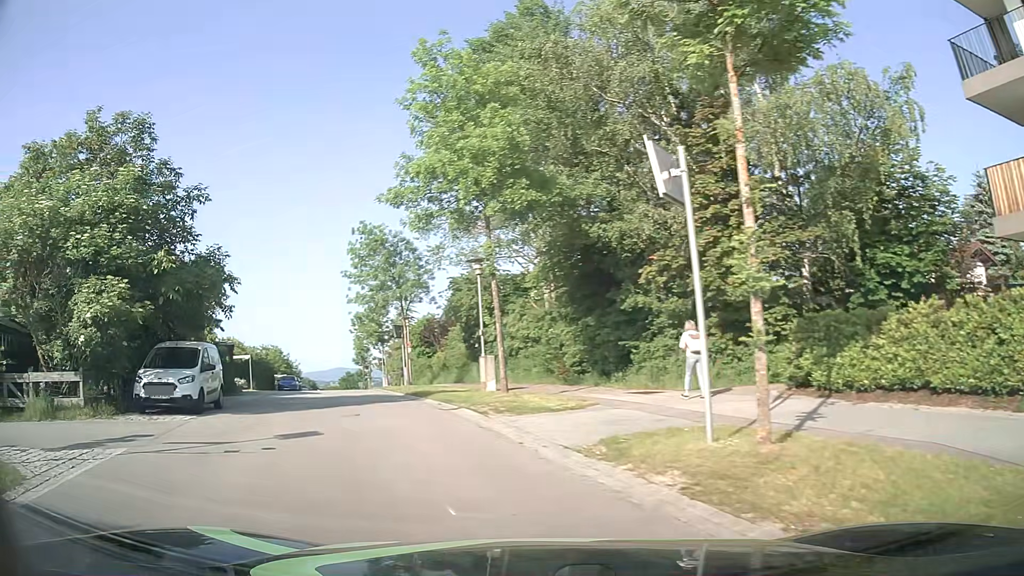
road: residential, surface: asphalt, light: Day
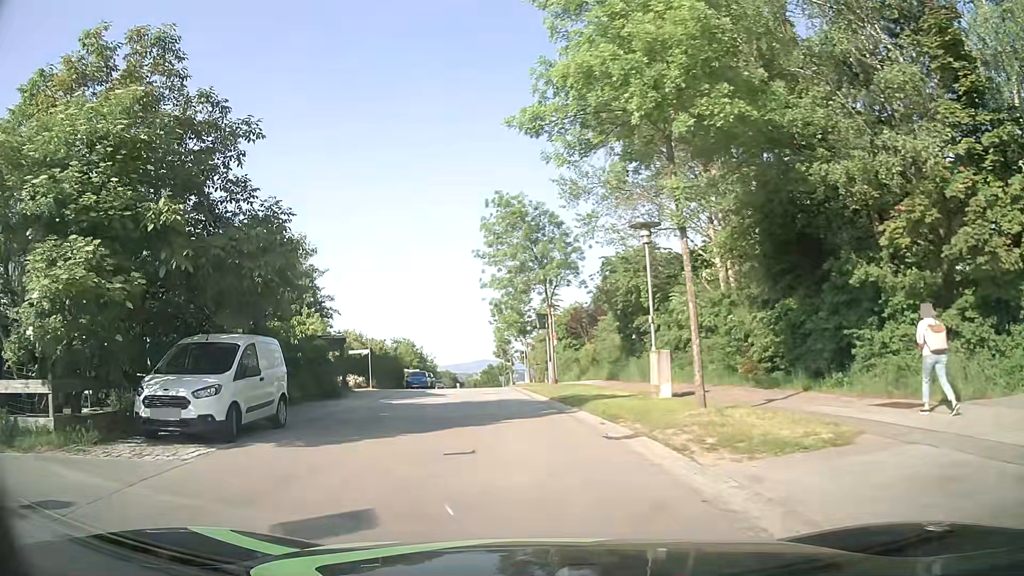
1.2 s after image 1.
(-0.7, +5.6) m; -12°
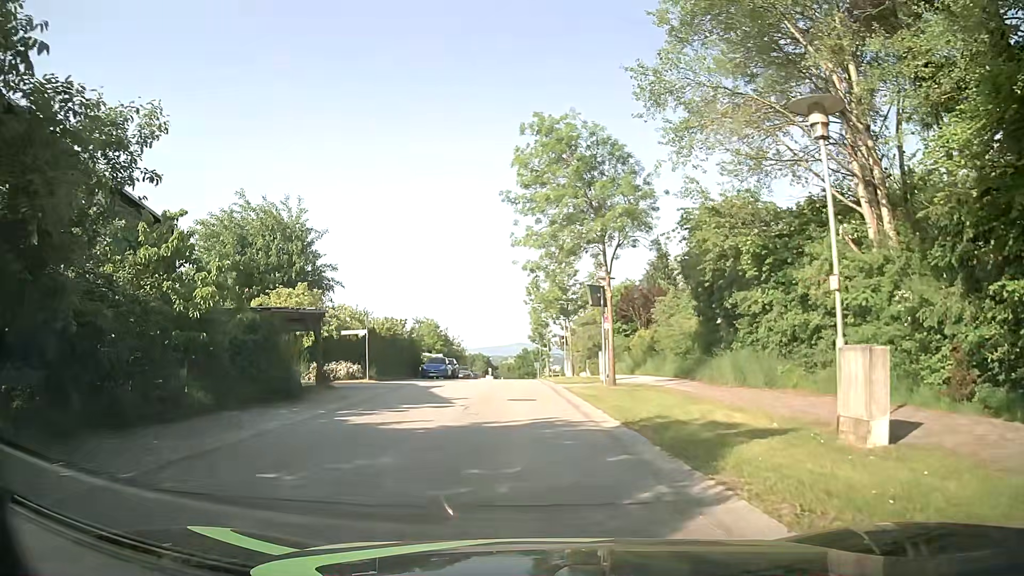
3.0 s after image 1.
(-0.5, +9.1) m; -3°
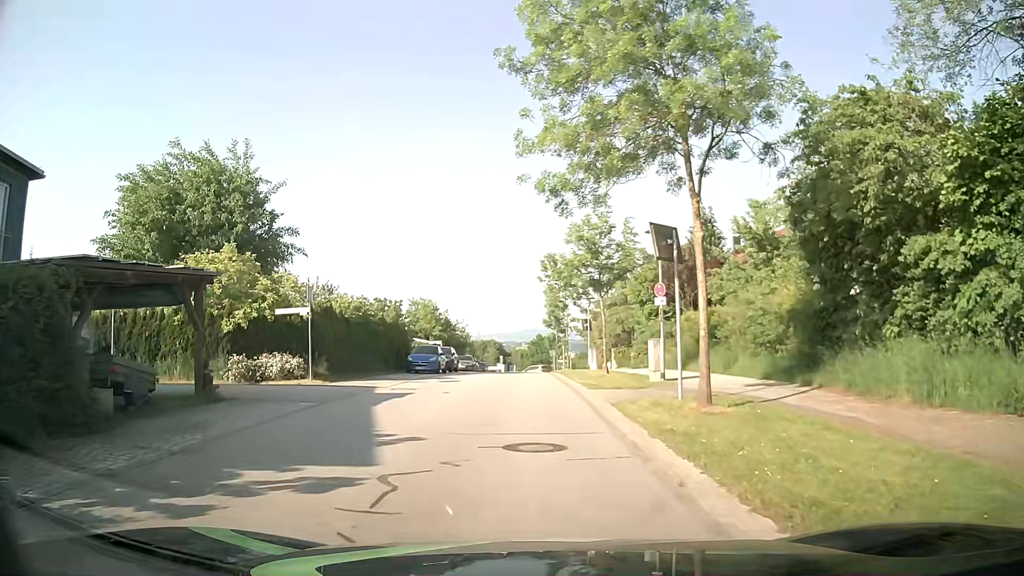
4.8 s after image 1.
(-0.3, +9.9) m; -2°
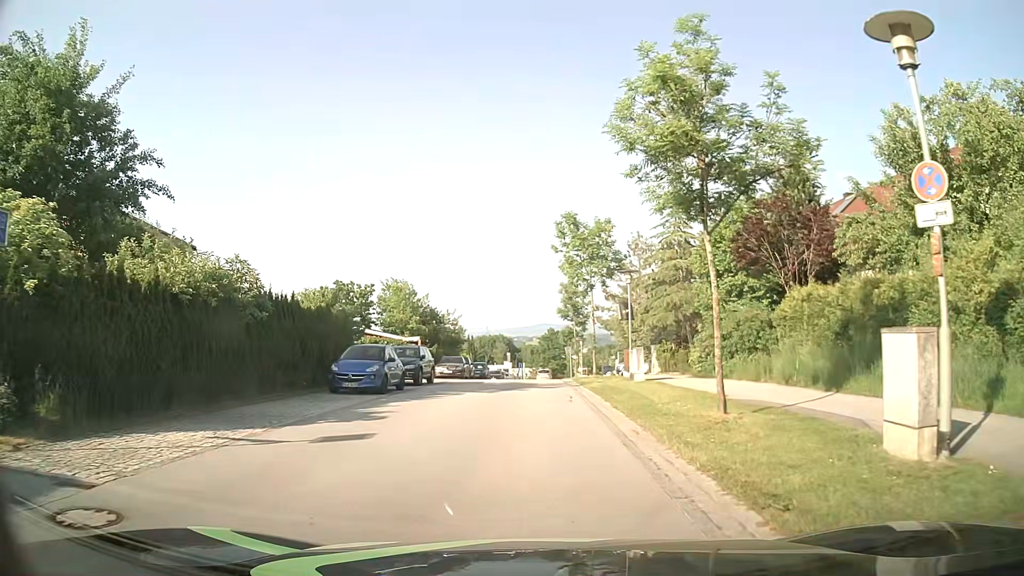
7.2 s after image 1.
(0.0, +14.5) m; 0°
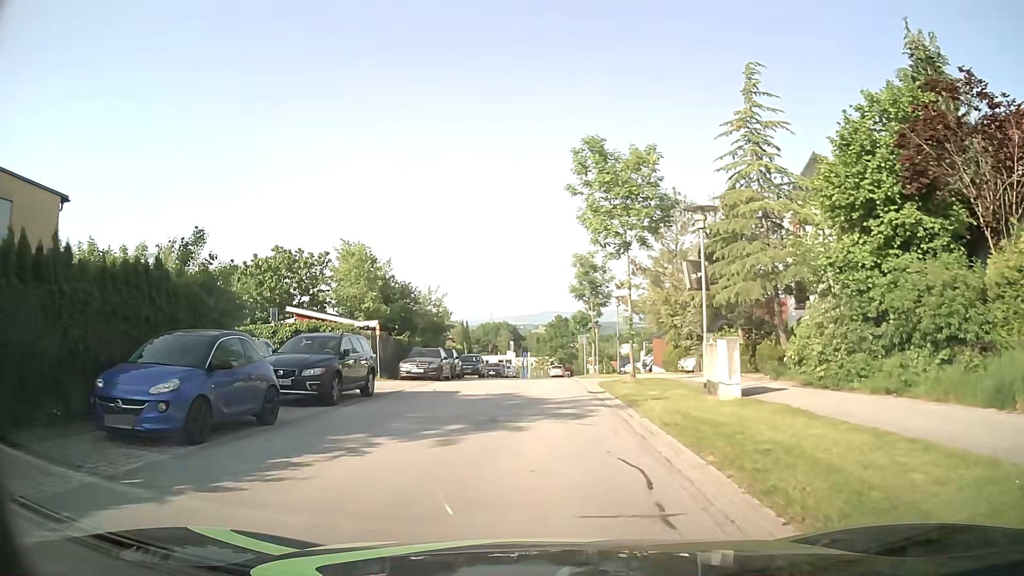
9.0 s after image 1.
(-0.1, +11.7) m; 0°
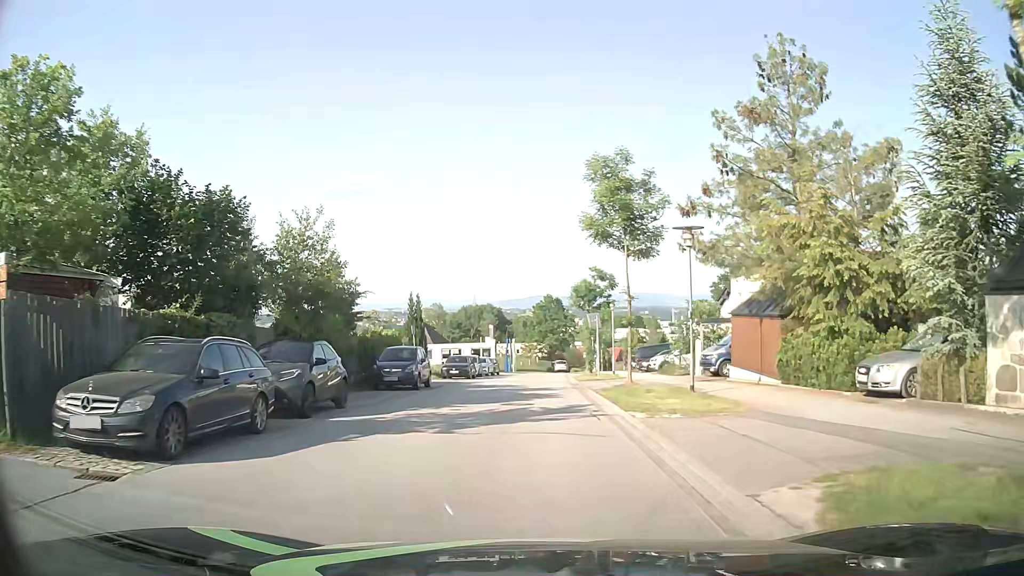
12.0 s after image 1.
(0.0, +20.4) m; +1°
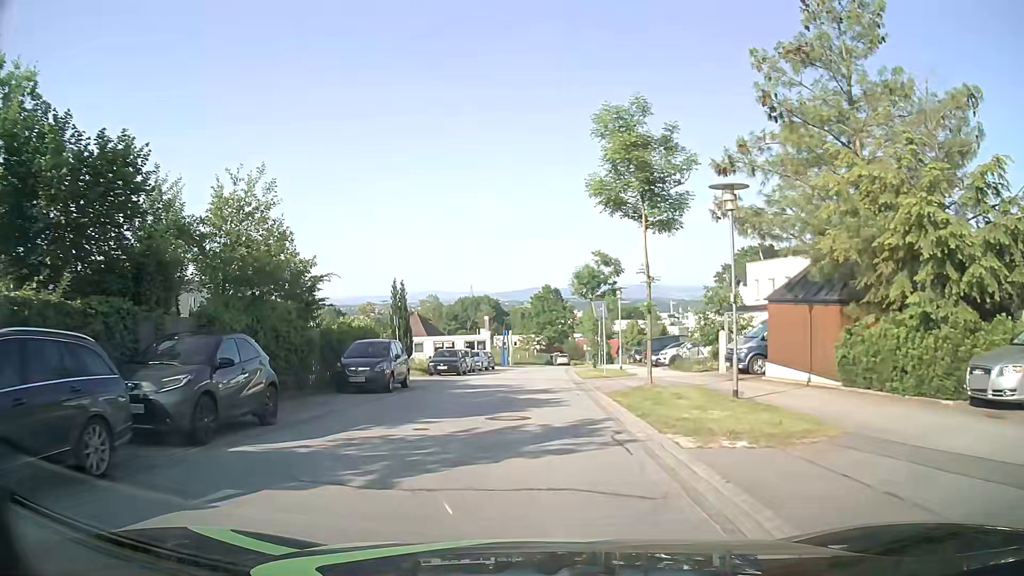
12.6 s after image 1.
(0.0, +4.3) m; 0°
(0, +10) (0, +20) (0, +30) (+1, +40) (+1, +50) (+1, +60) (+2, +70) (+3, +80) (+4, +90) (+5, +100) m
